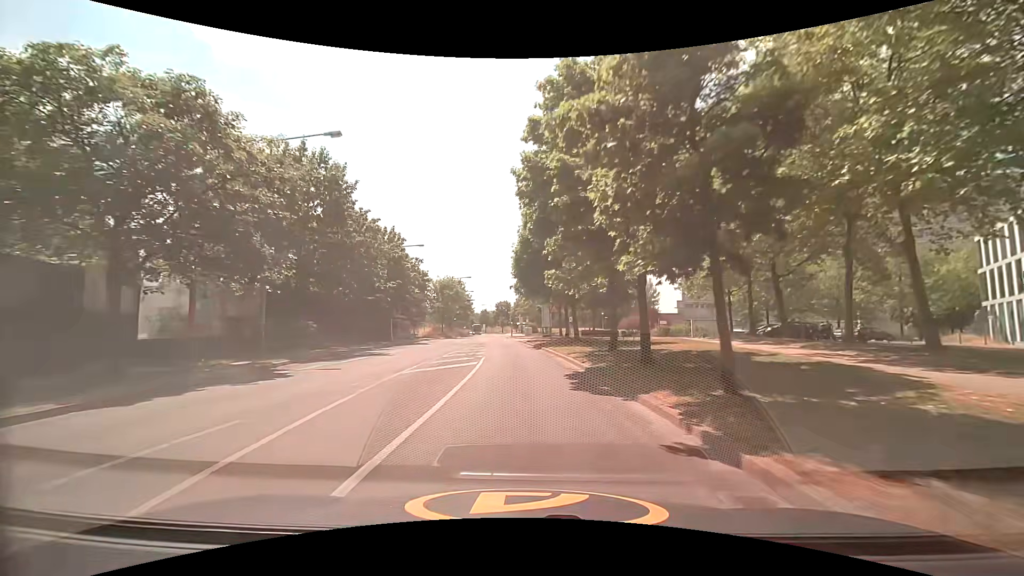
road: tertiary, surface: asphalt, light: Day
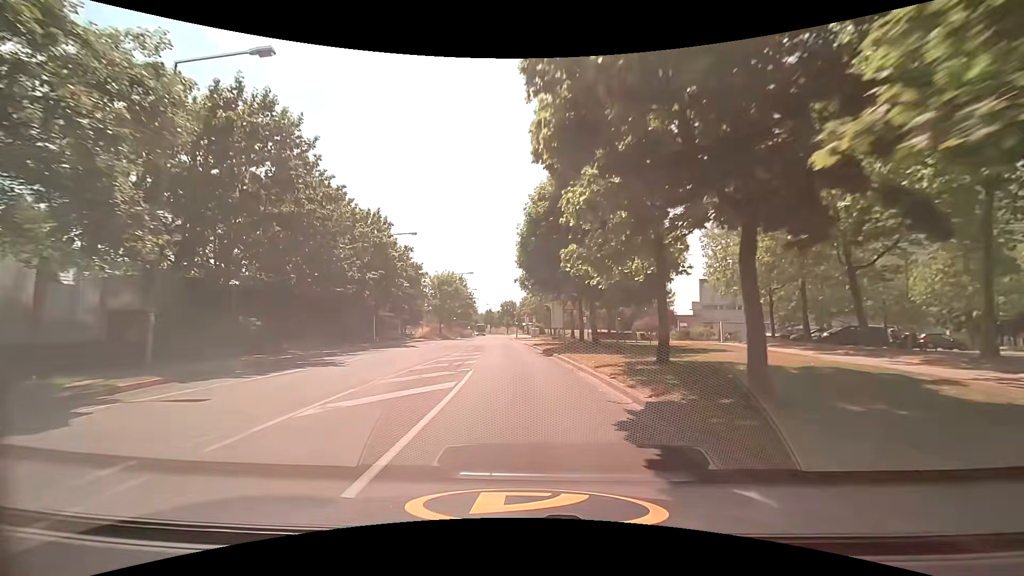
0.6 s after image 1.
(0.0, +7.3) m; 0°
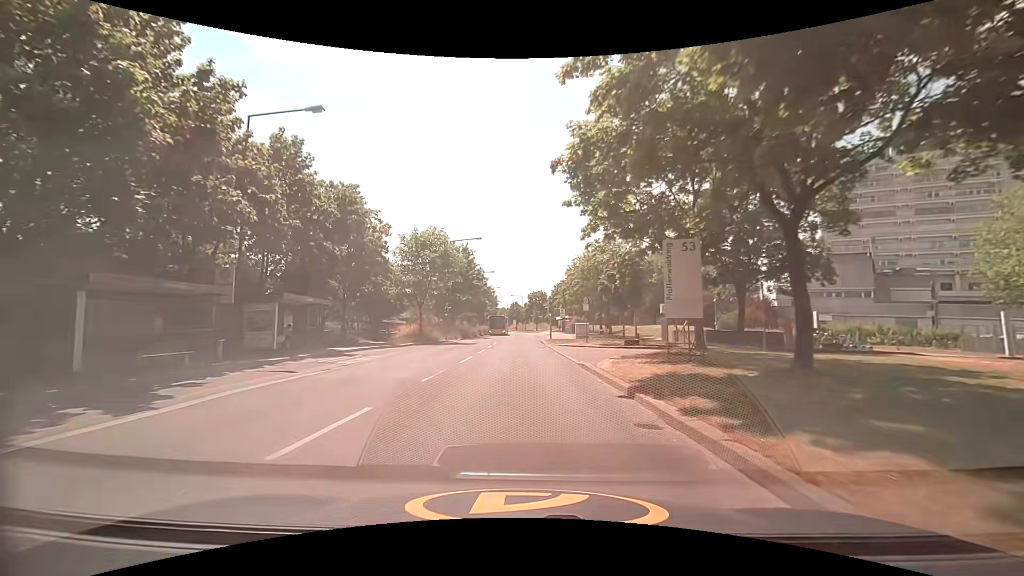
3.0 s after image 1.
(-0.9, +28.7) m; -3°
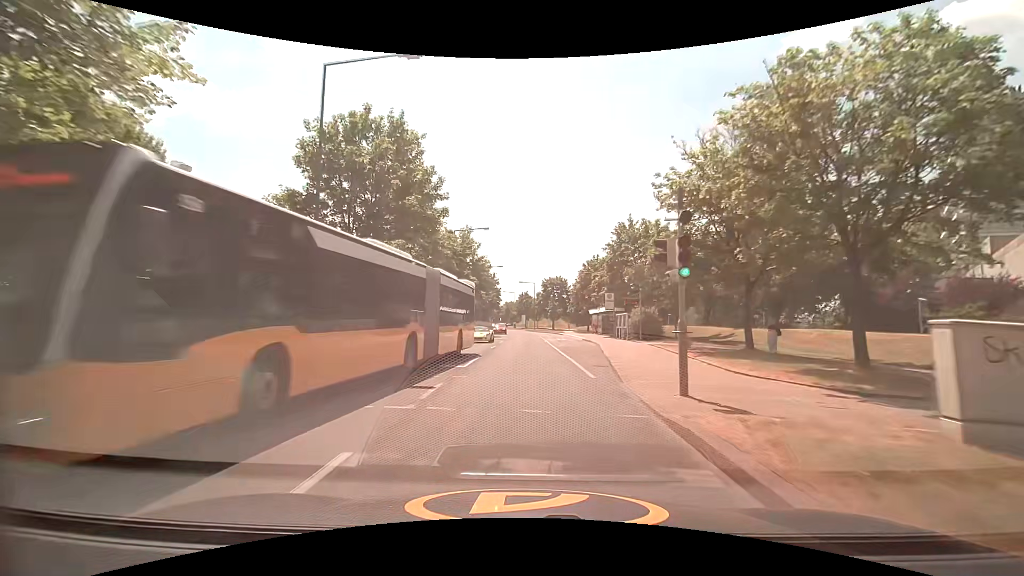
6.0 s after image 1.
(-0.6, +35.8) m; -1°
(0, +10) (0, +20) (0, +30) (0, +40) (0, +50) (0, +60) (0, +70) (0, +80) (-1, +90) (-1, +100) m
